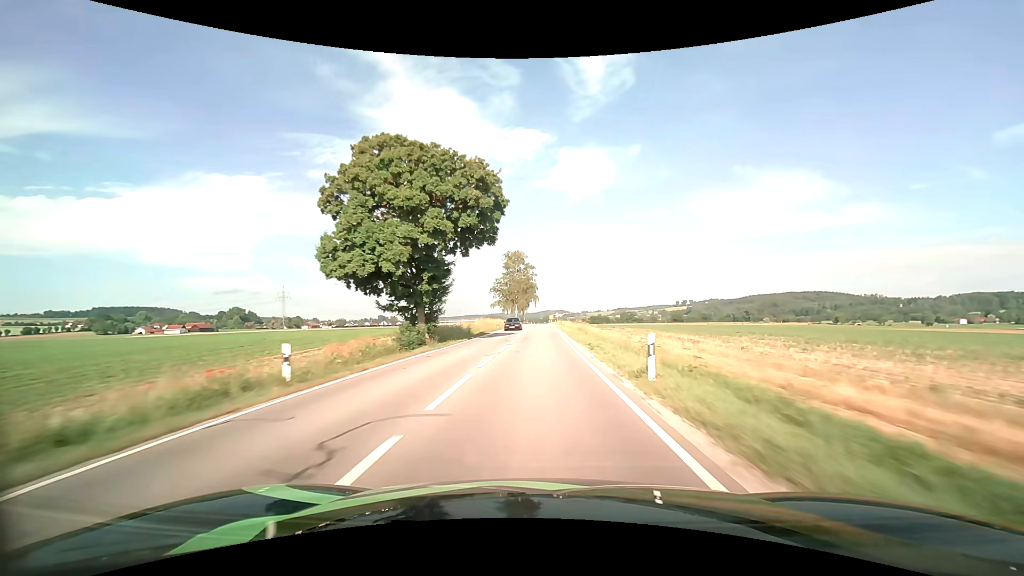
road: secondary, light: Day
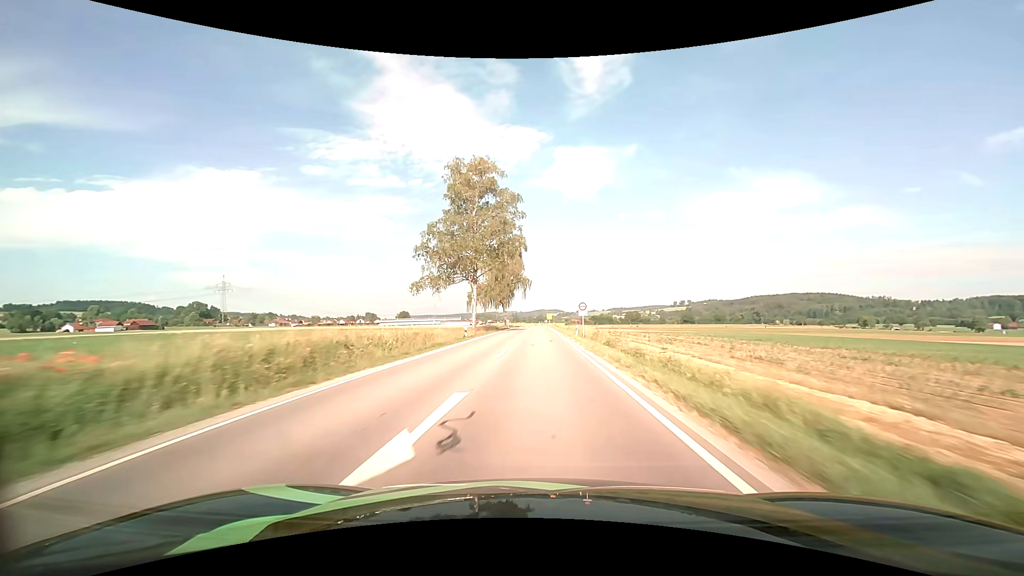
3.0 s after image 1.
(+0.4, +75.7) m; +1°
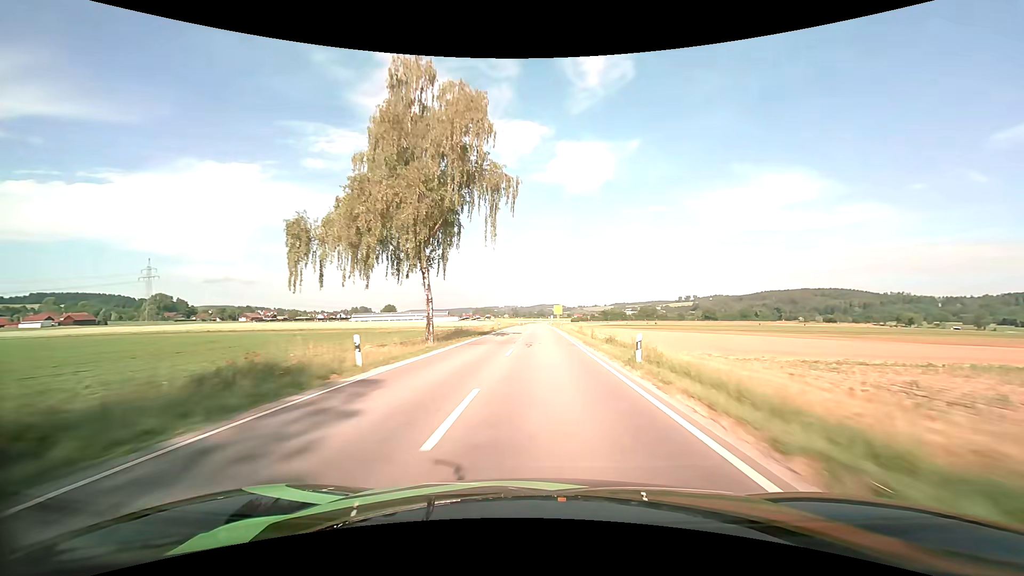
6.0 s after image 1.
(-0.3, +72.1) m; 0°
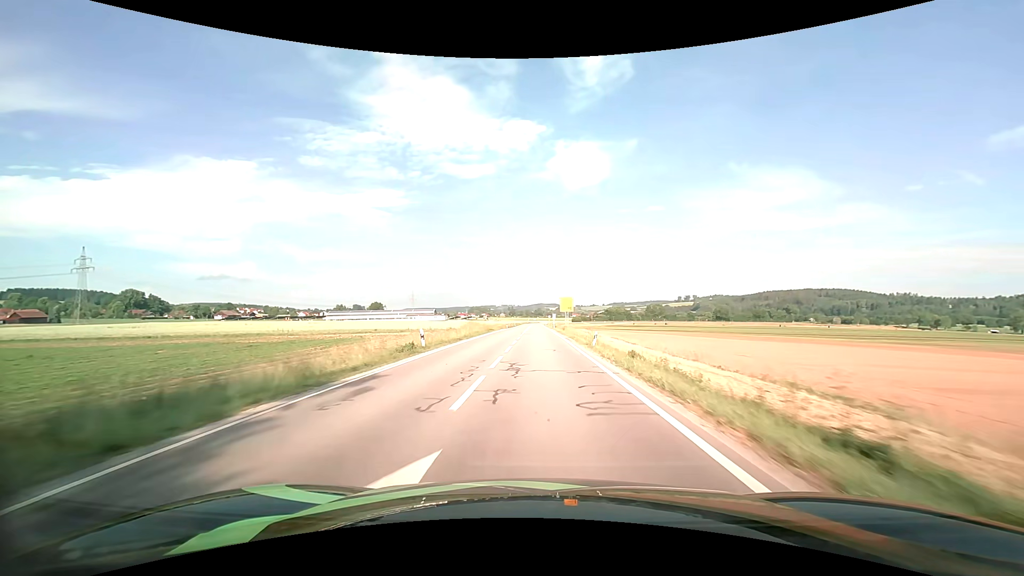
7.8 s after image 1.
(+0.1, +41.1) m; 0°
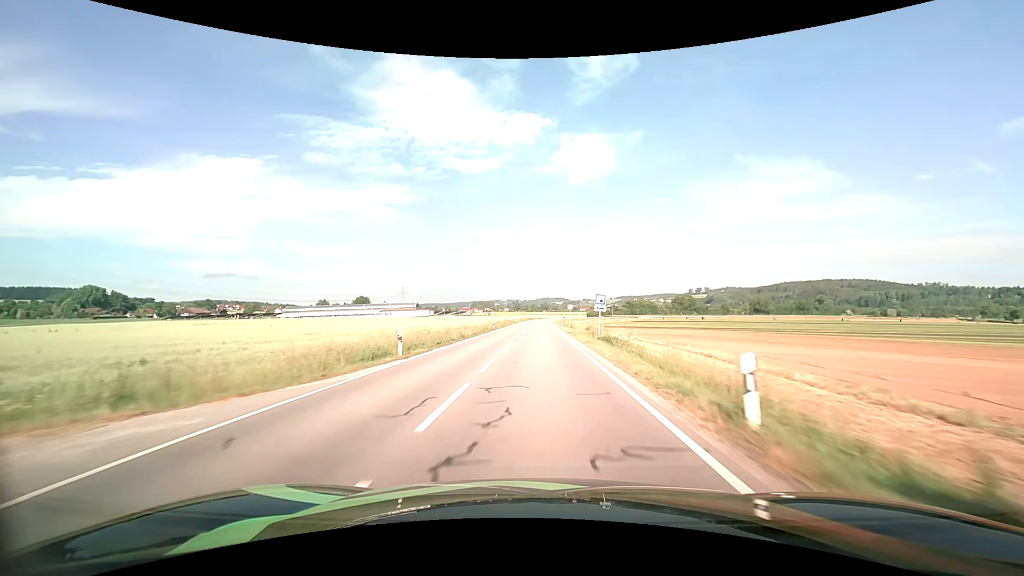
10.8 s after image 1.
(+0.2, +68.4) m; 0°
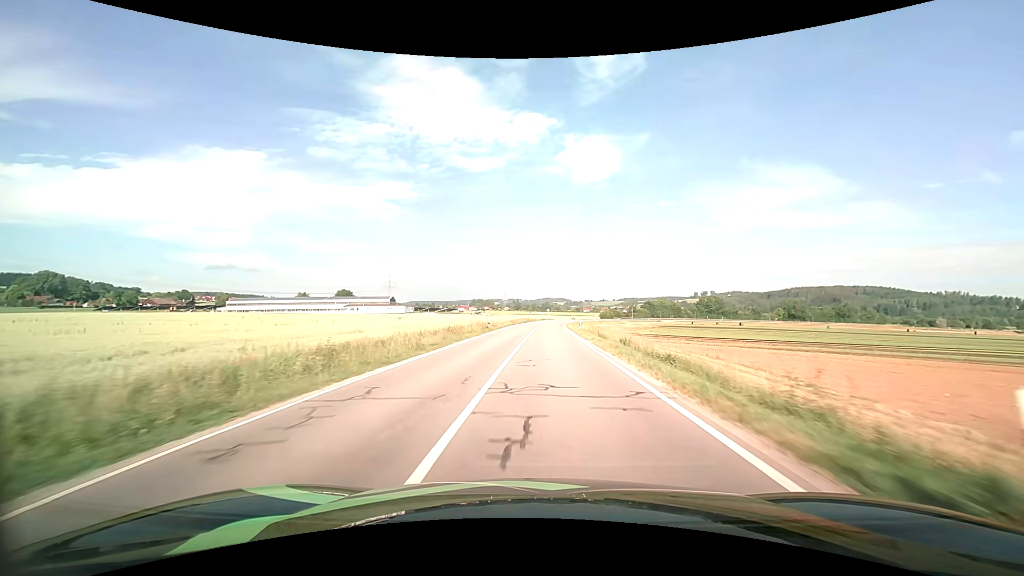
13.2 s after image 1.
(-0.4, +52.4) m; 0°
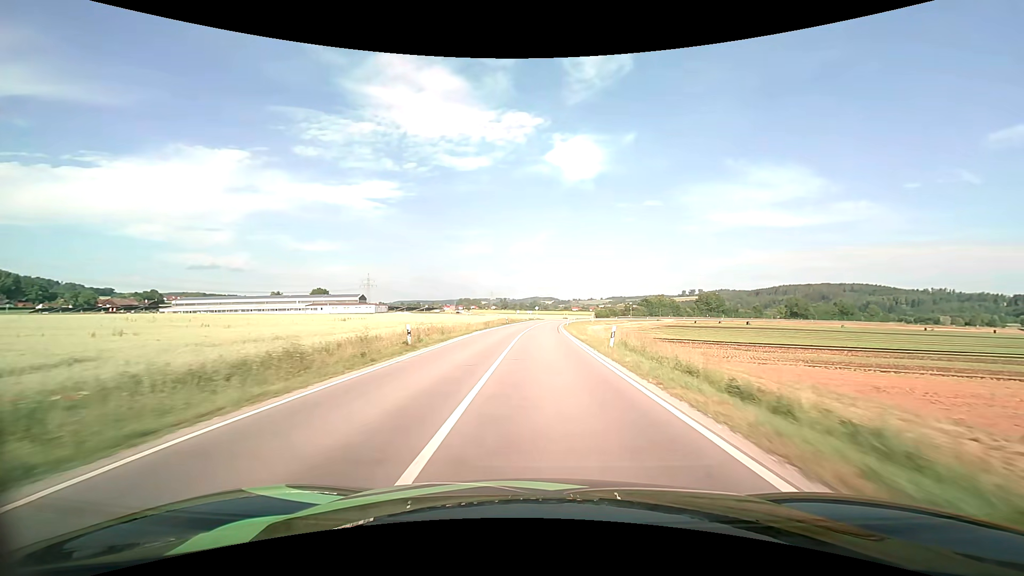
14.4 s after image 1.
(+0.3, +24.2) m; +1°
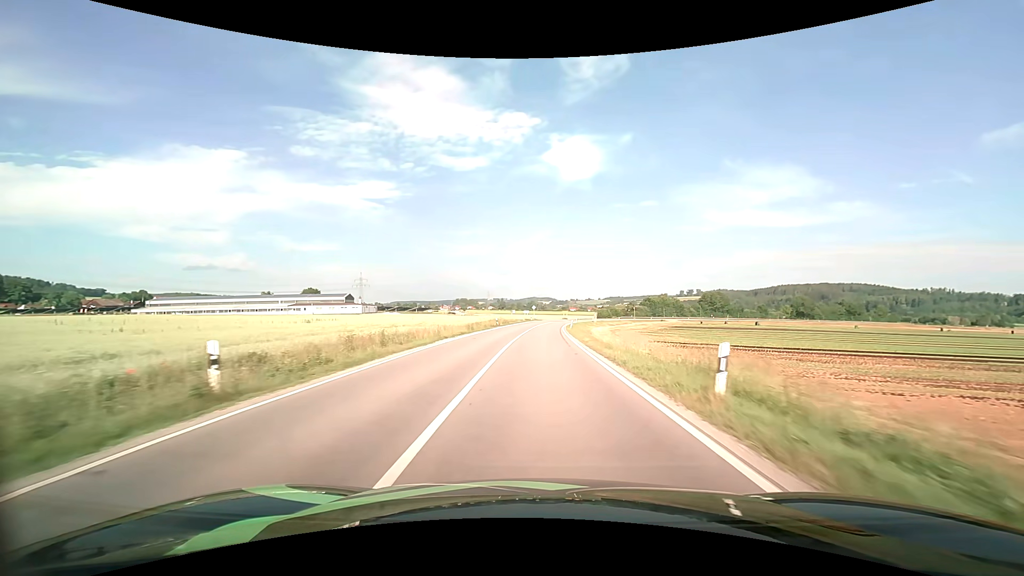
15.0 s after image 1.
(0.0, +11.7) m; 0°
(0, +10) (0, +20) (0, +30) (0, +40) (+1, +50) (+1, +60) (+2, +70) (+3, +80) (+4, +90) (+5, +100) m
